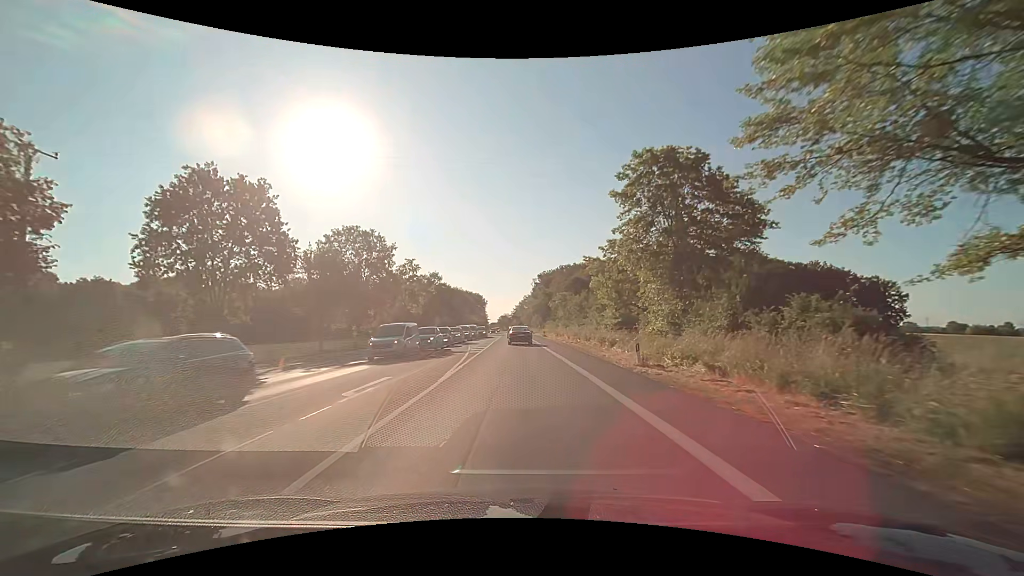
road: primary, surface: asphalt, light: Day
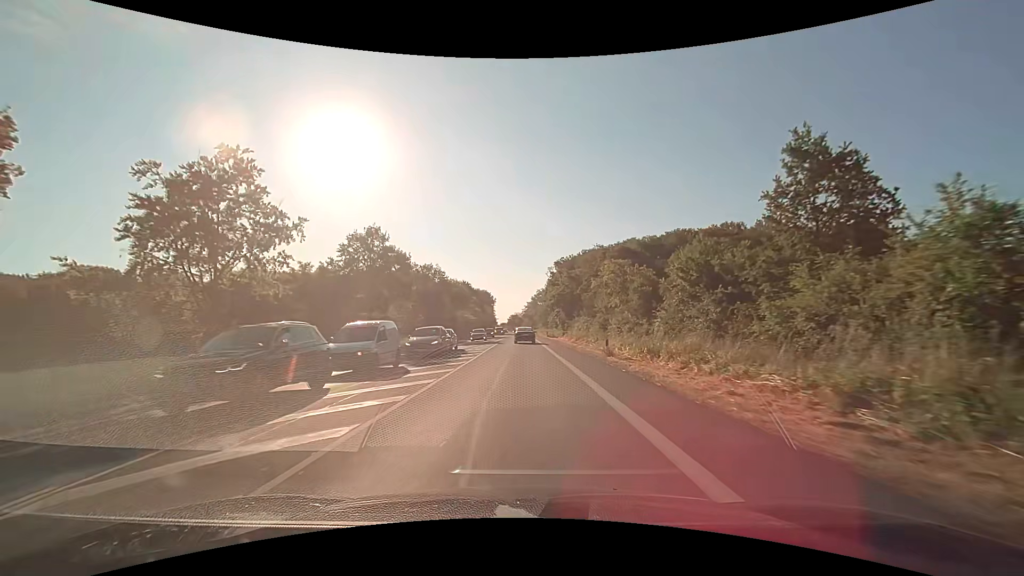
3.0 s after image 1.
(-0.3, +44.9) m; -1°
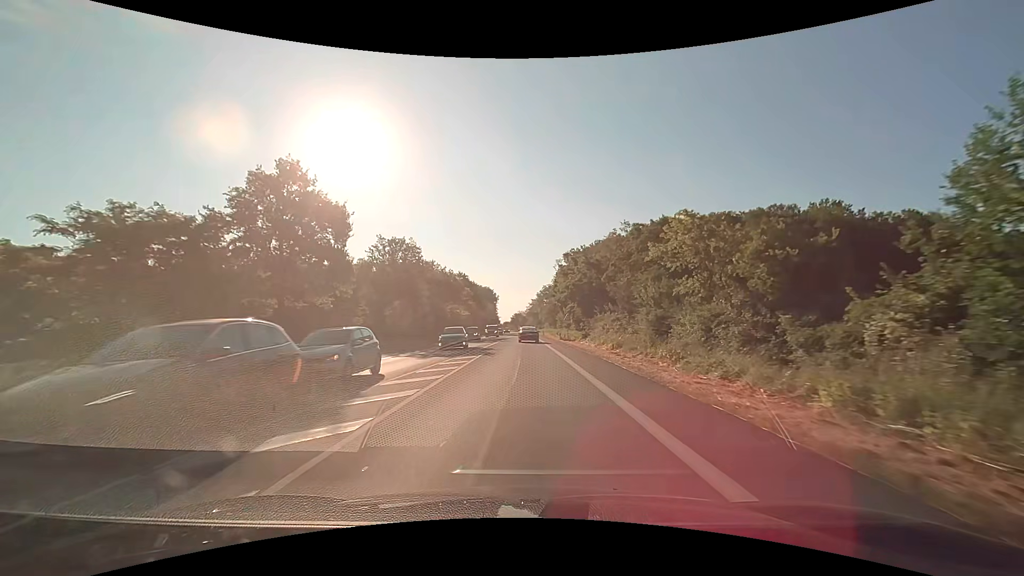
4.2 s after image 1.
(-0.2, +19.9) m; -1°
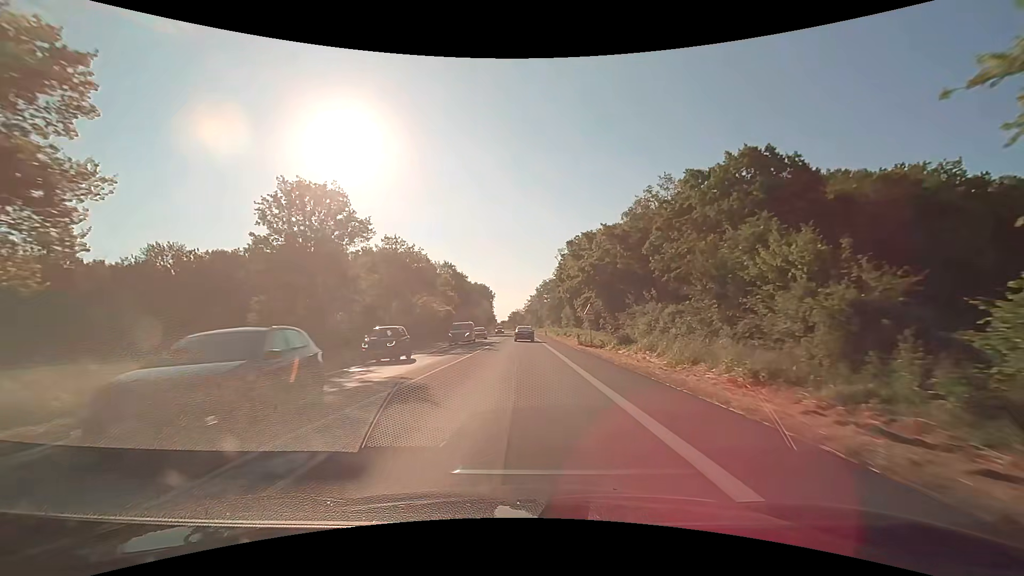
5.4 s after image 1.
(+0.1, +20.8) m; 0°
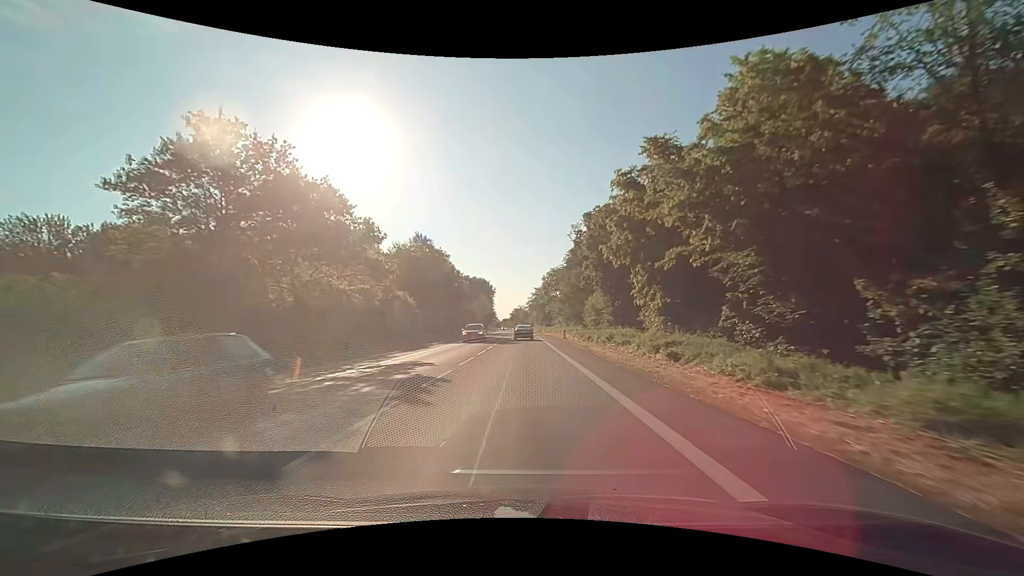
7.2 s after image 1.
(0.0, +32.6) m; 0°
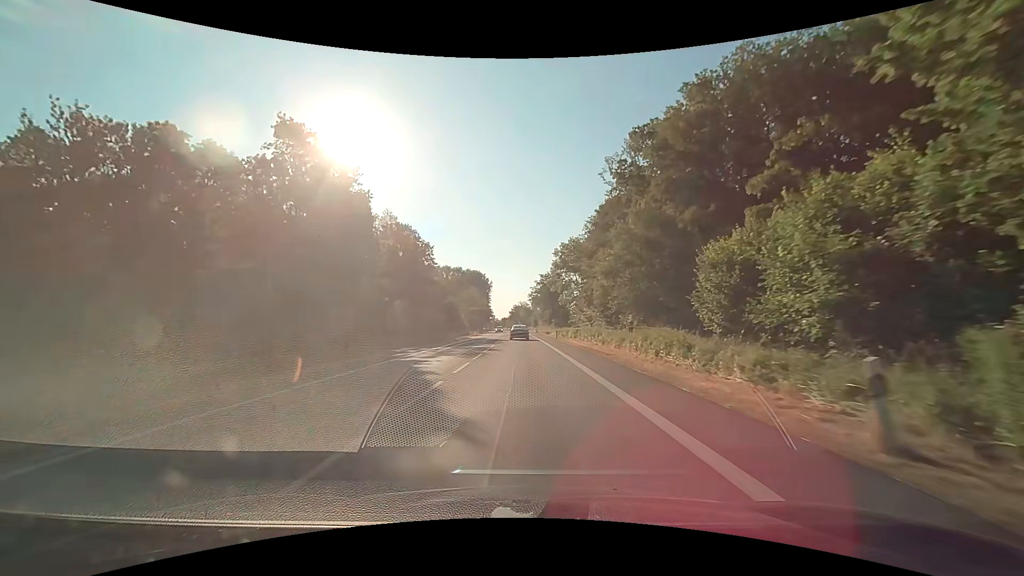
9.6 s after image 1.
(0.0, +45.3) m; 0°
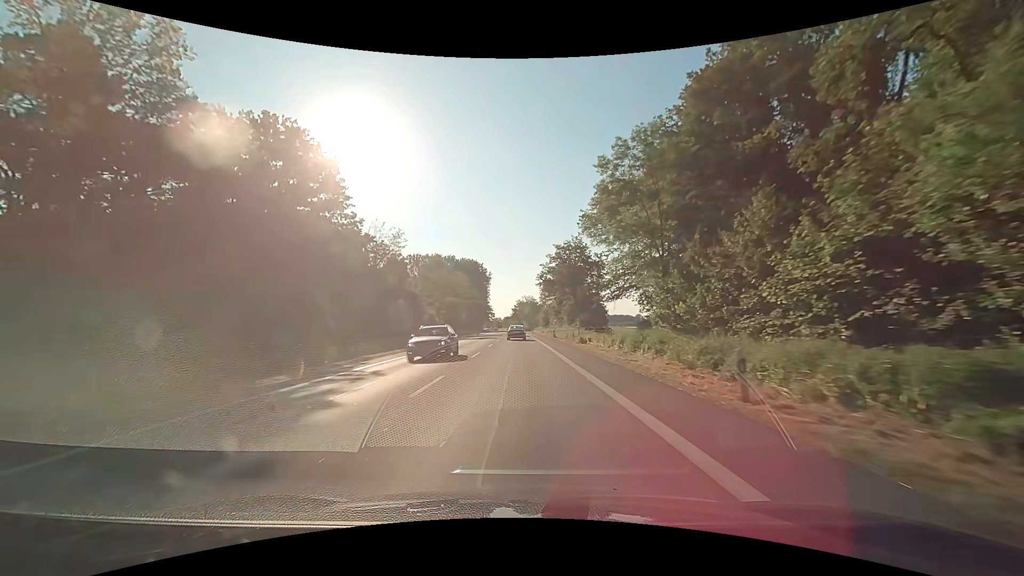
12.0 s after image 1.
(-0.5, +47.1) m; -1°
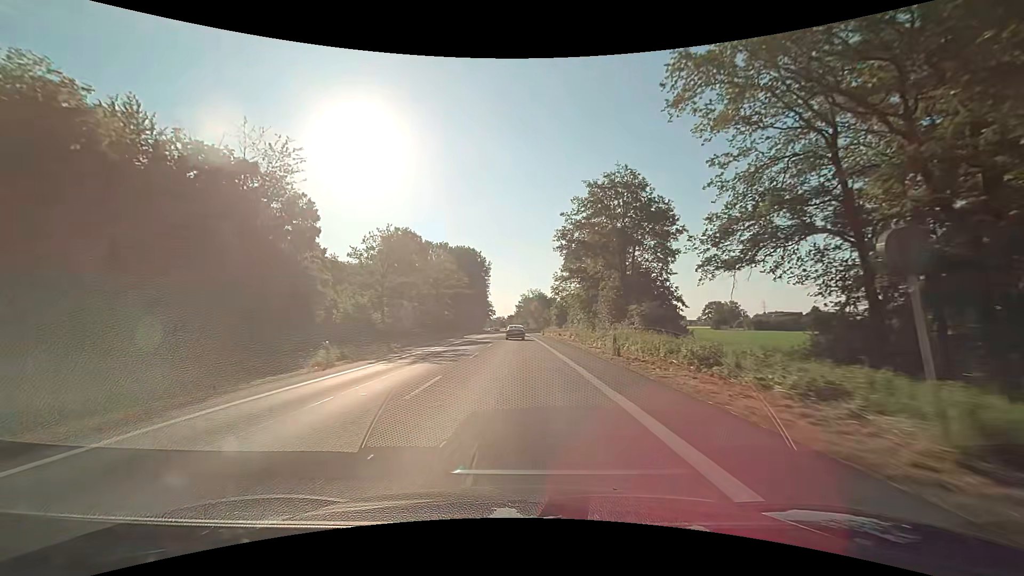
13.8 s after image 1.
(-0.2, +36.3) m; -1°
(0, +10) (0, +20) (0, +30) (0, +40) (0, +50) (0, +60) (-1, +70) (-1, +80) (-1, +90) (-1, +100) m
